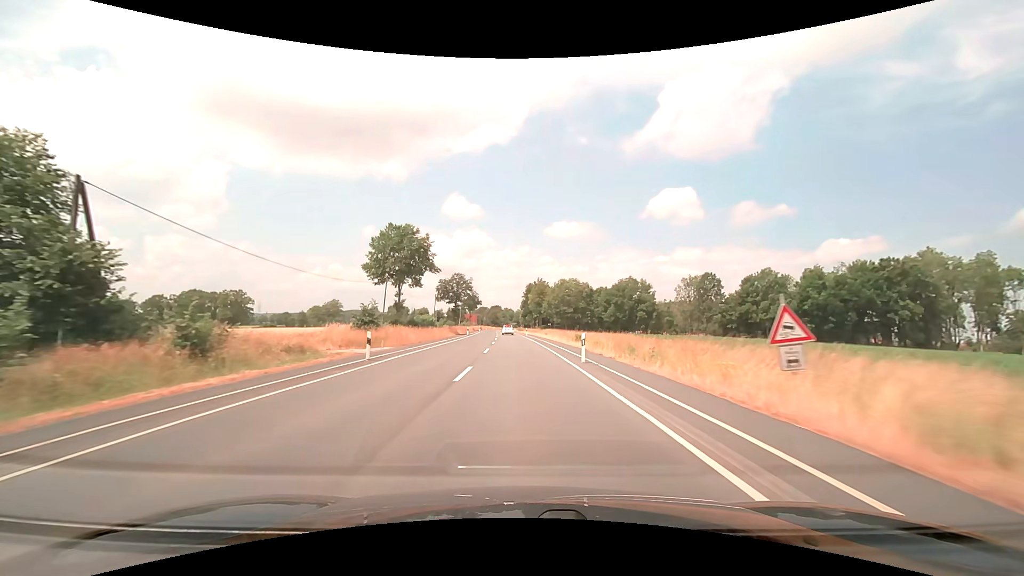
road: secondary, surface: asphalt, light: Day
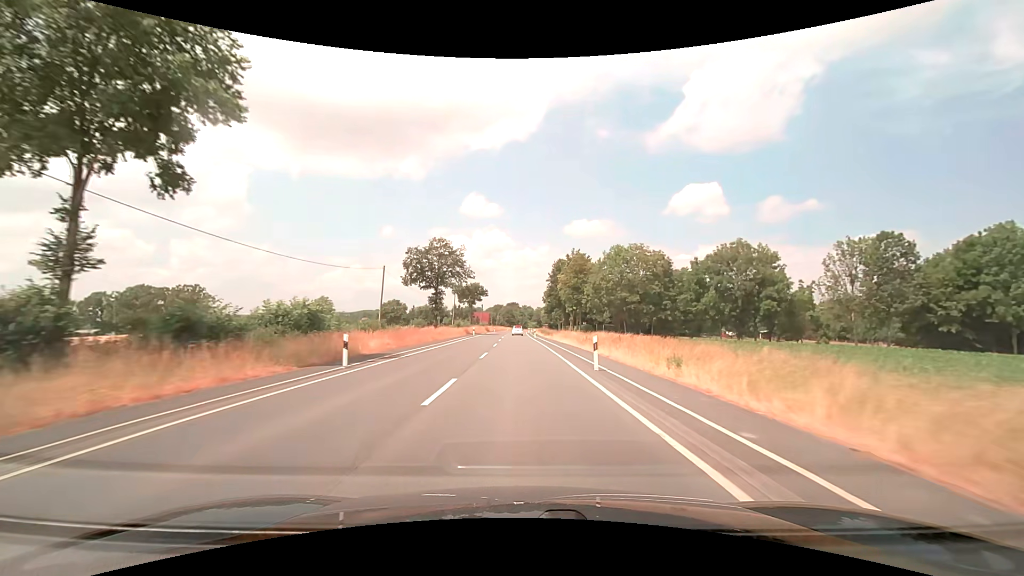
(-1.3, +52.0) m; -2°
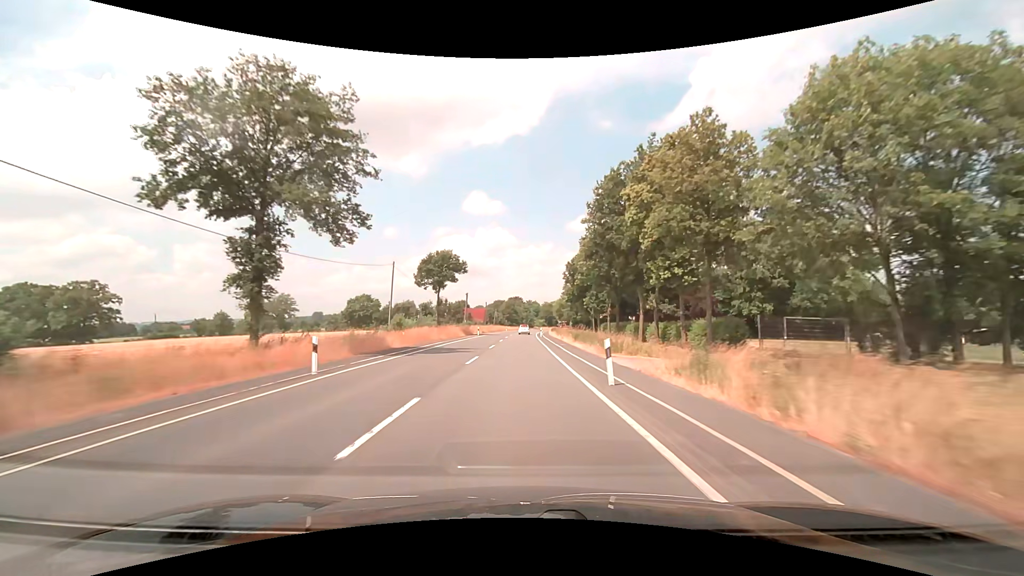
(-0.4, +51.7) m; 0°
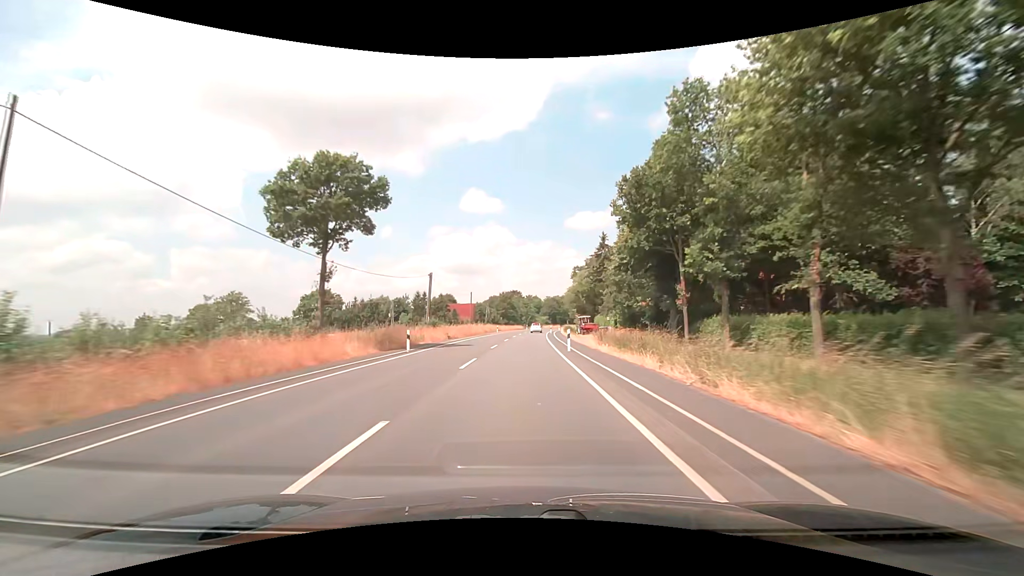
(-0.1, +38.7) m; 0°
(0, +10) (0, +20) (0, +30) (0, +40) (+1, +50) (+1, +60) (+1, +70) (+2, +80) (+3, +90) (+3, +100) m
